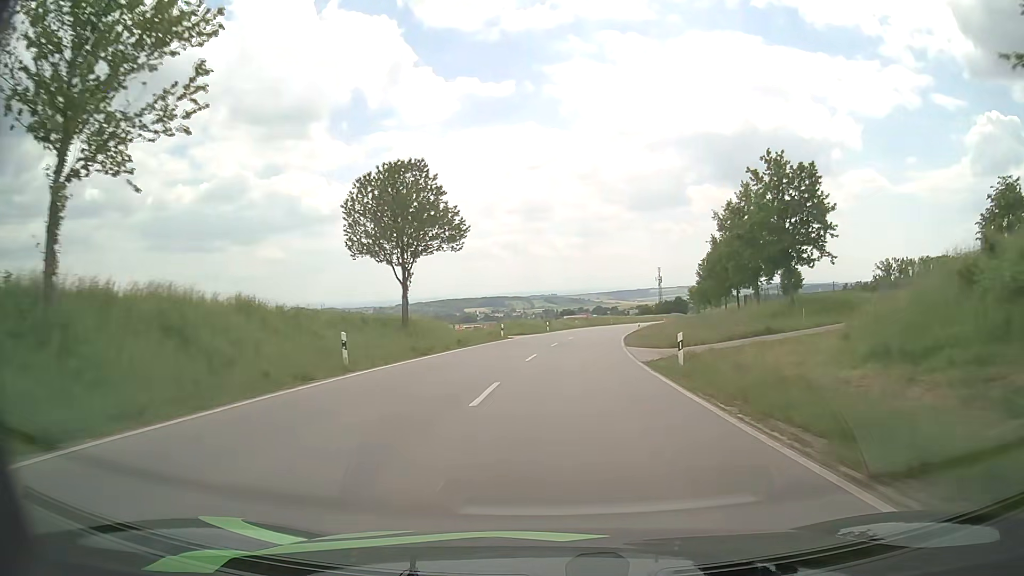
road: secondary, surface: asphalt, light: Day
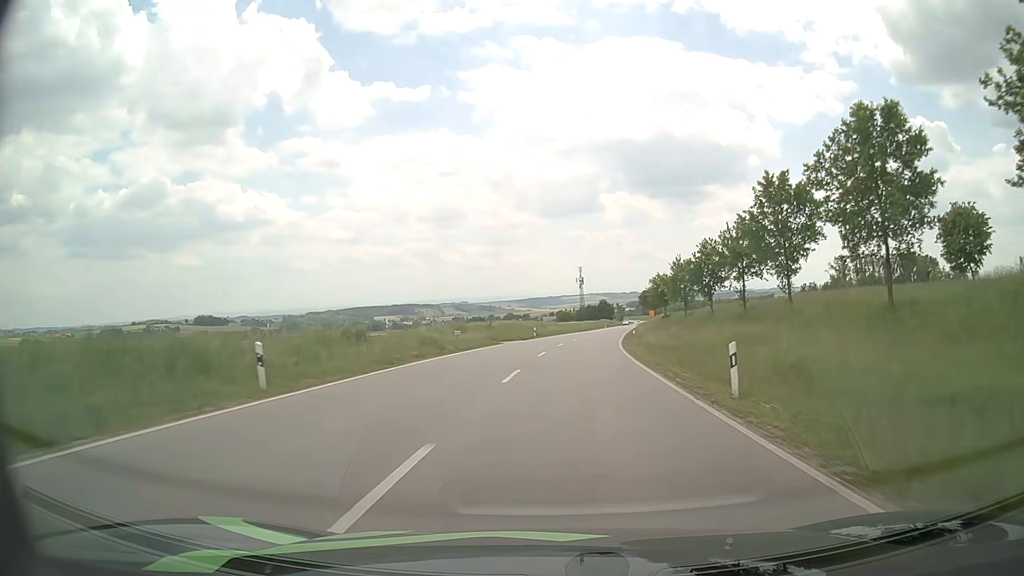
(+3.8, +54.8) m; +7°
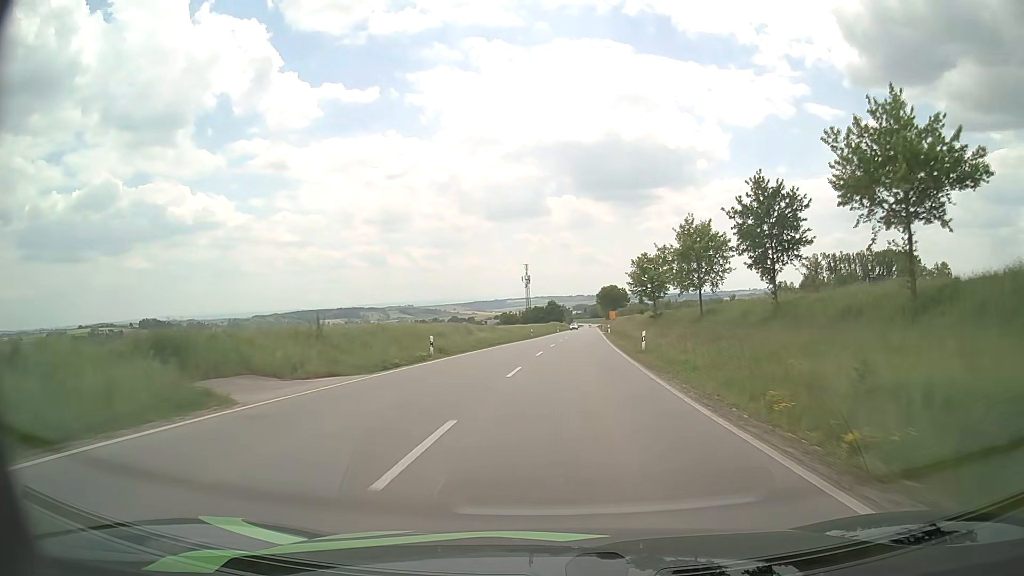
(+1.4, +33.9) m; +5°
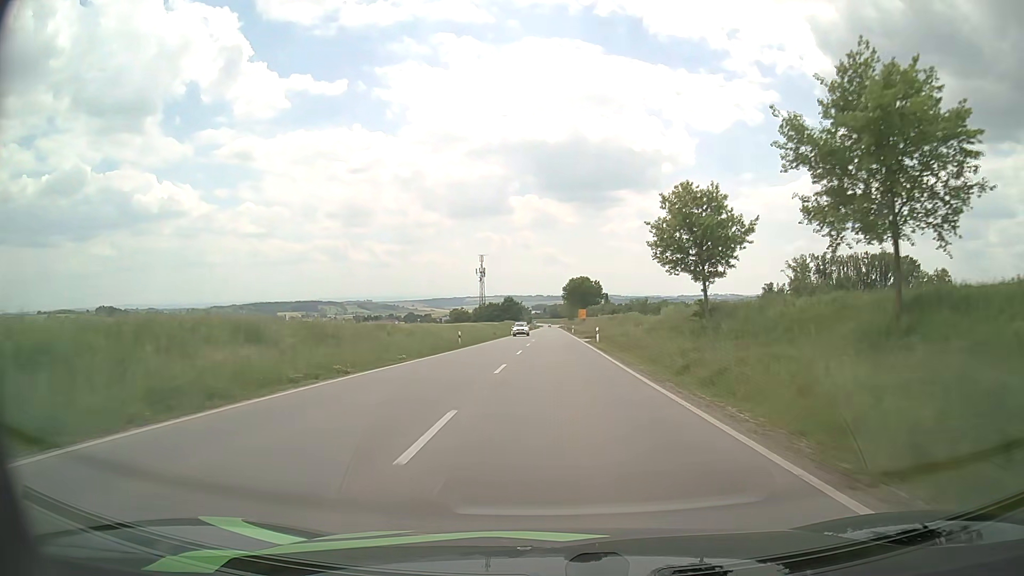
(+1.0, +35.2) m; +3°
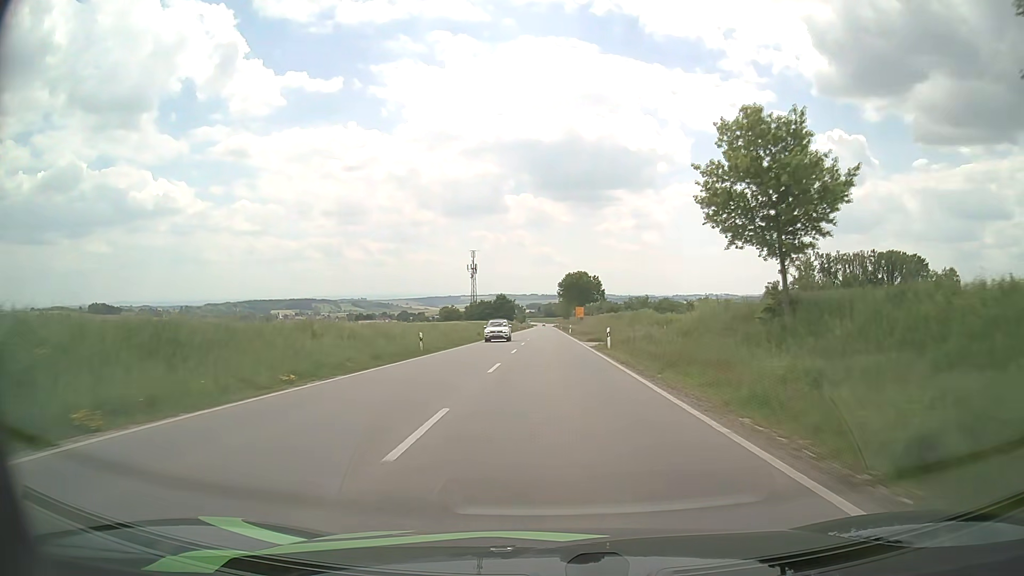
(+0.1, +11.9) m; 0°
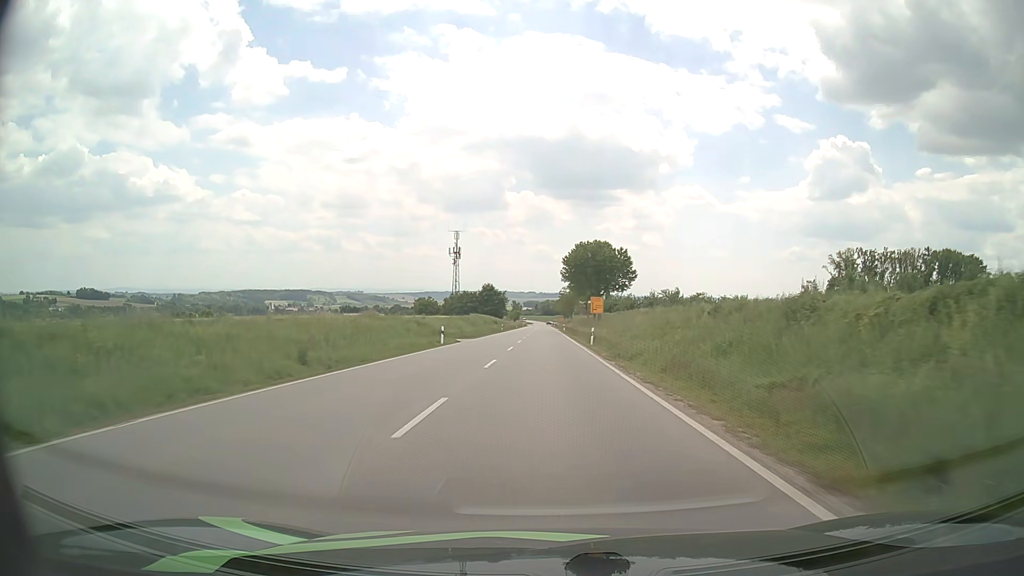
(+0.3, +46.8) m; +1°
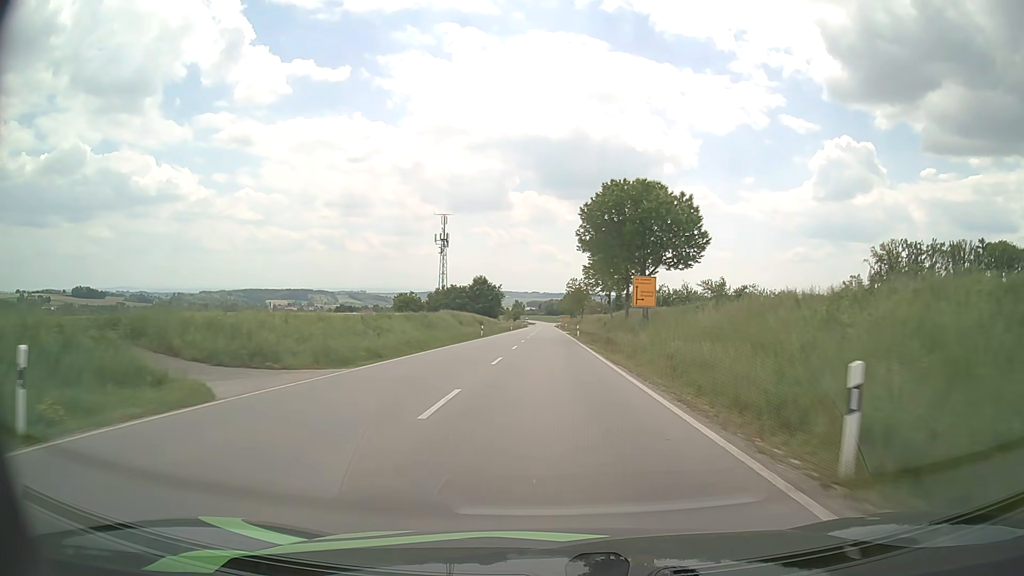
(-0.1, +34.3) m; 0°
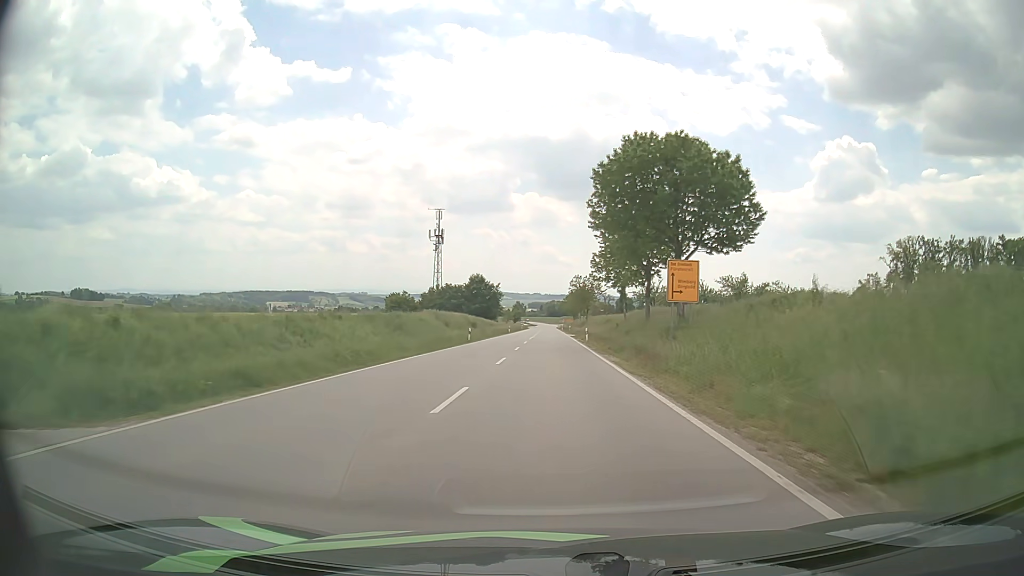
(0.0, +11.3) m; 0°
(0, +10) (0, +20) (0, +30) (0, +40) (0, +50) (0, +60) (0, +70) (0, +80) (0, +90) (0, +100) m
